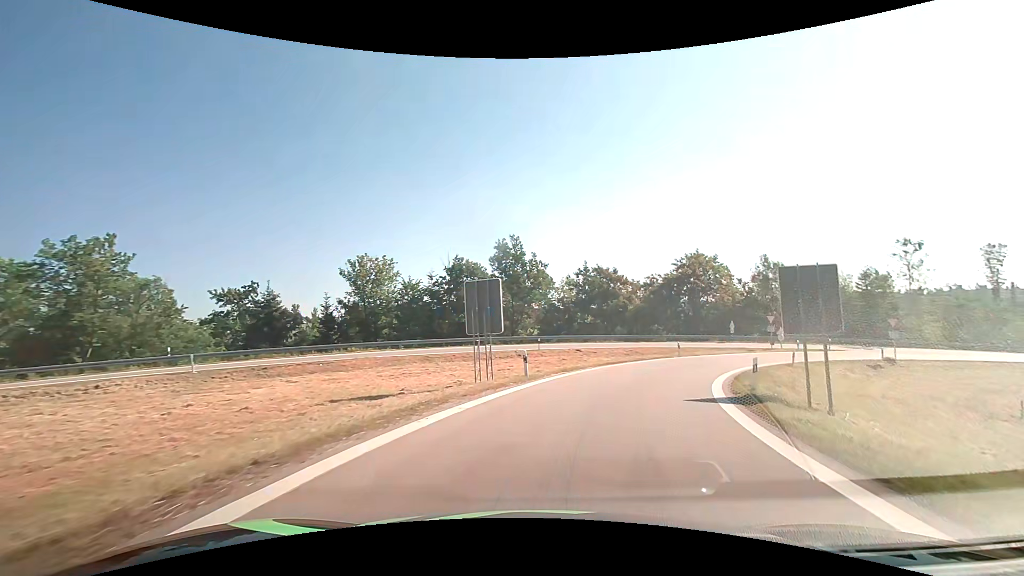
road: motorway_link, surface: asphalt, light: Day
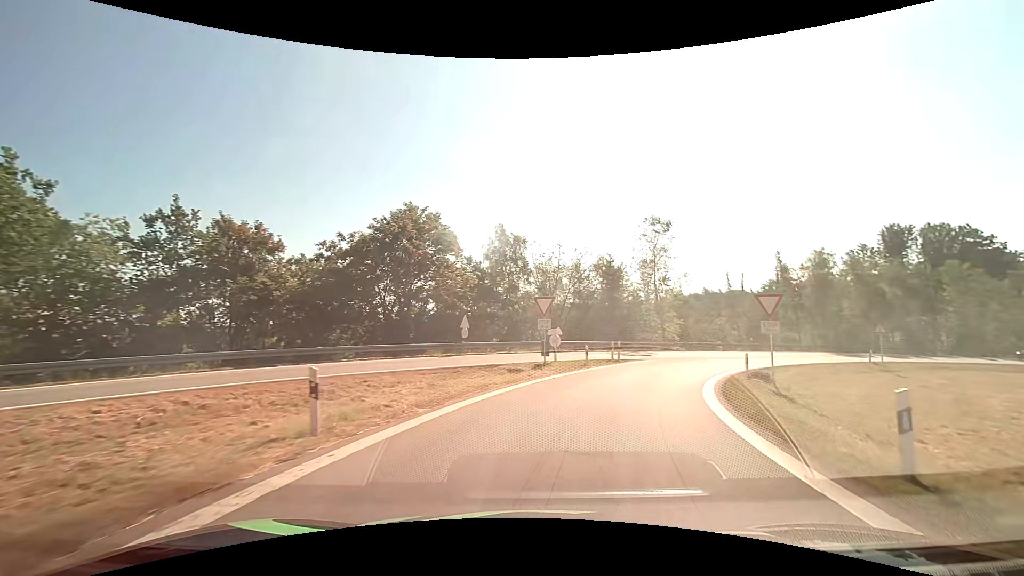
(+8.2, +28.7) m; +32°
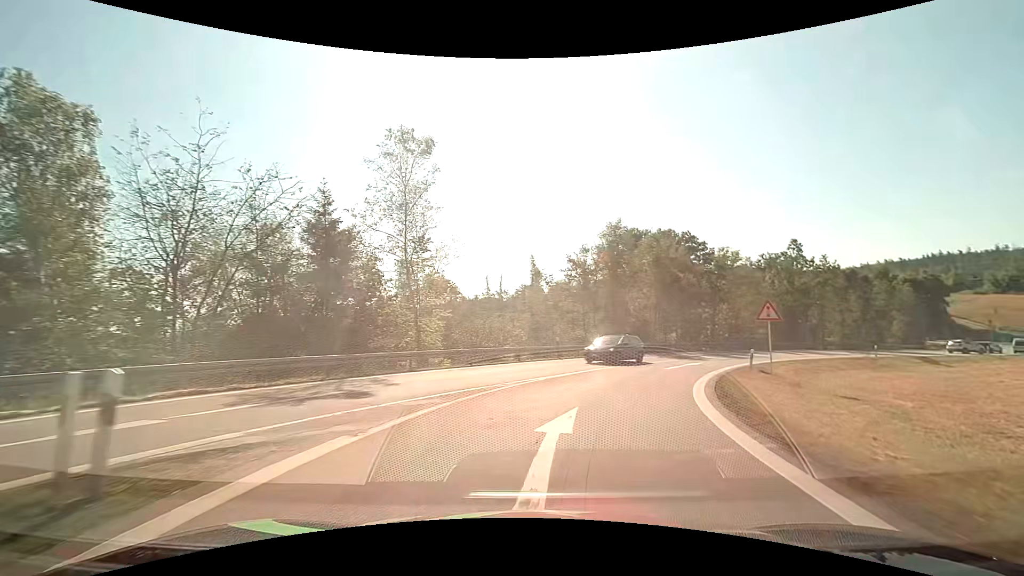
(+5.8, +23.8) m; +27°
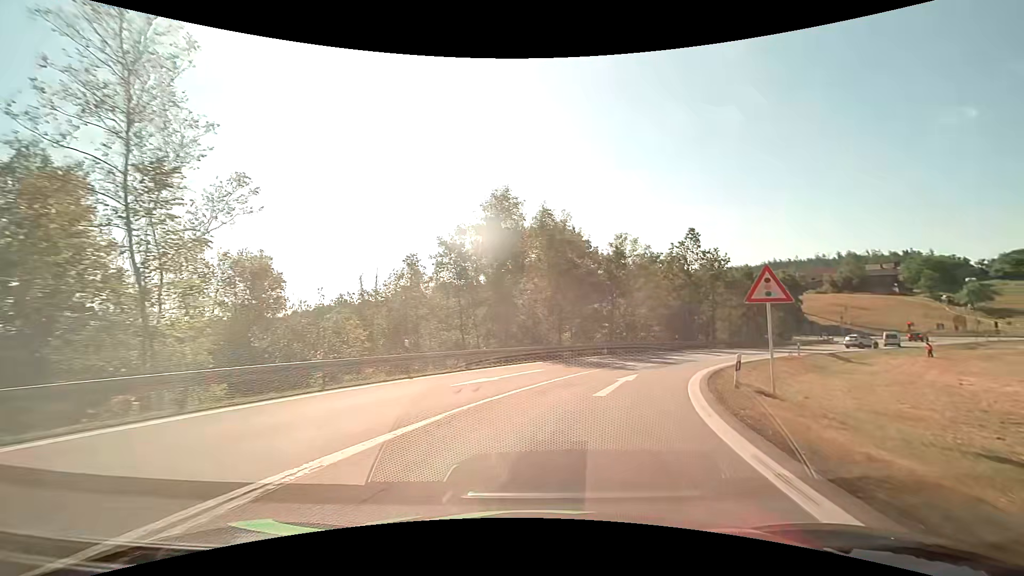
(+1.4, +11.9) m; +13°
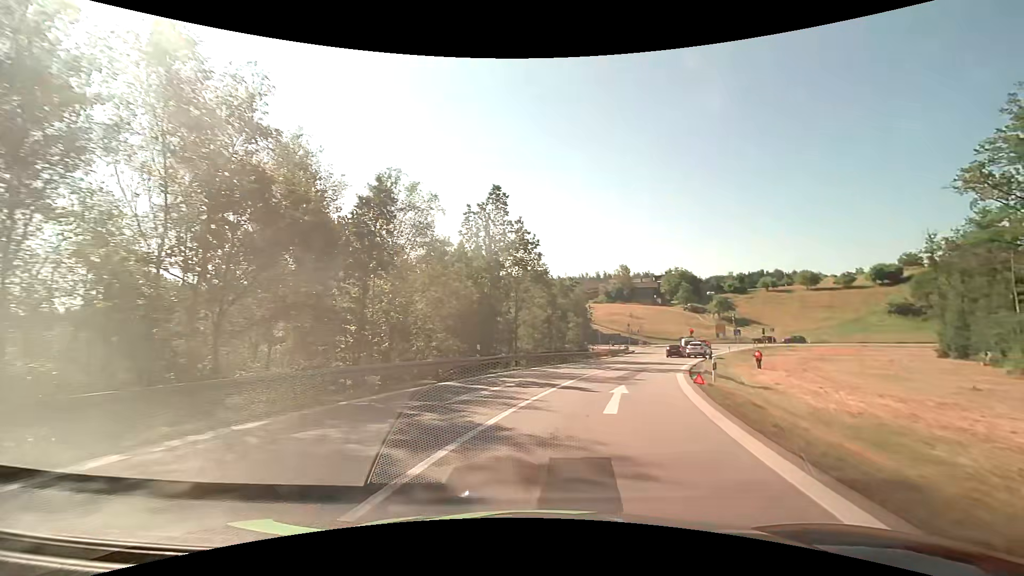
(+4.9, +22.8) m; +24°
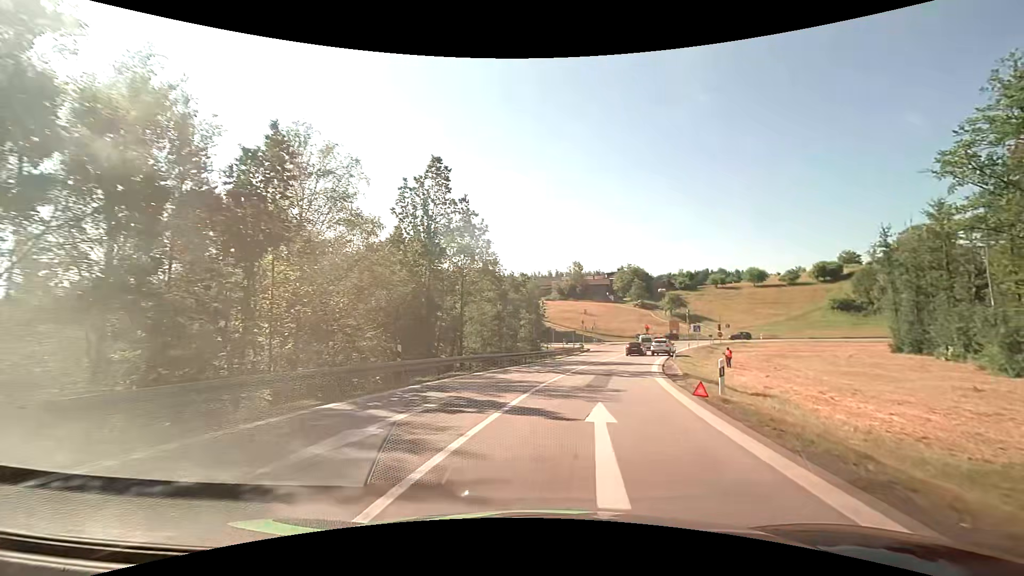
(+0.3, +5.7) m; +5°
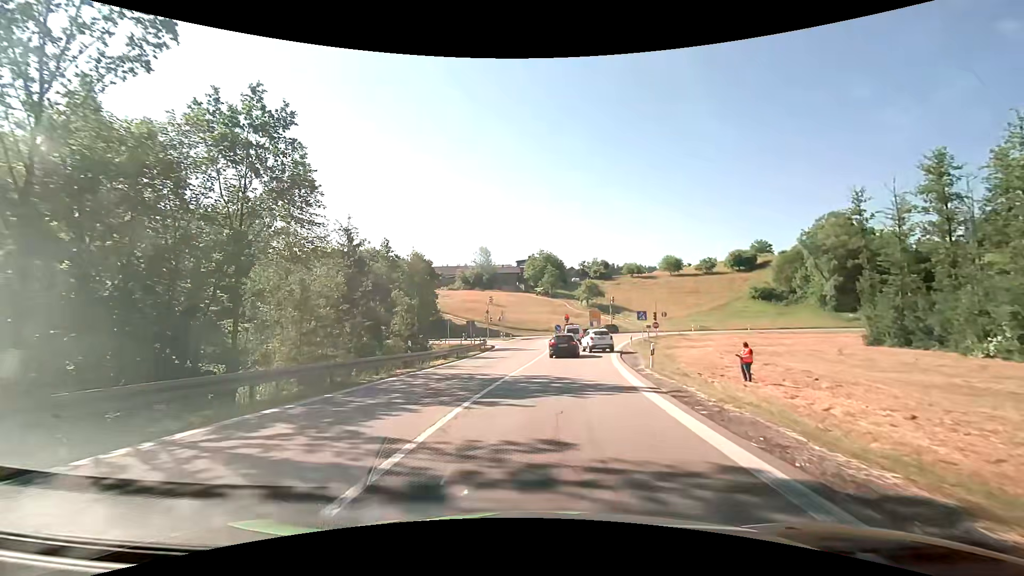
(+2.6, +20.3) m; +11°
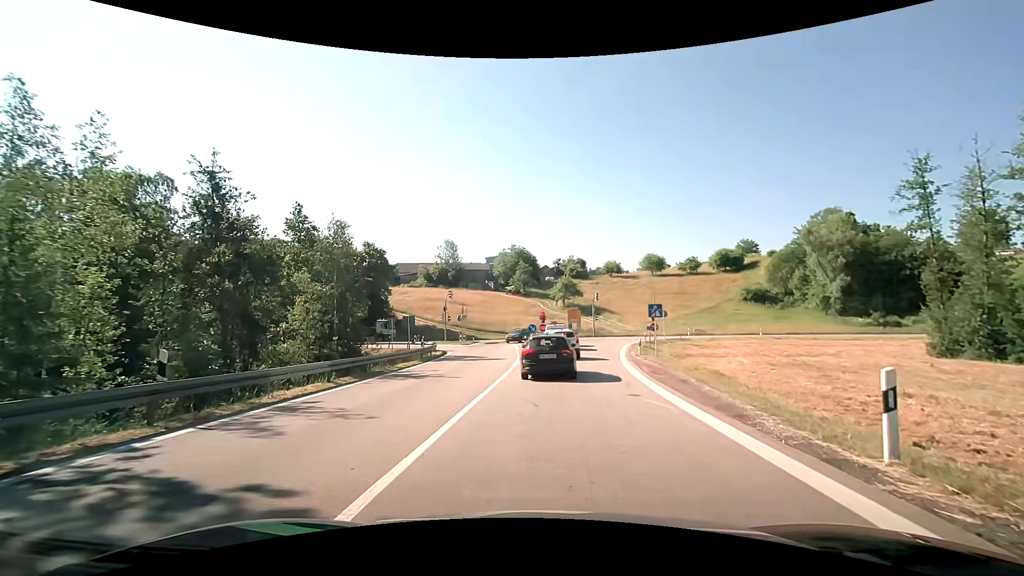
(+0.3, +13.7) m; +4°
(+1, +10) (+3, +20) (+2, +30) (+2, +40) (+3, +49) (+4, +59) (+1, +69) (-7, +74) (-17, +76) (-27, +77) m
